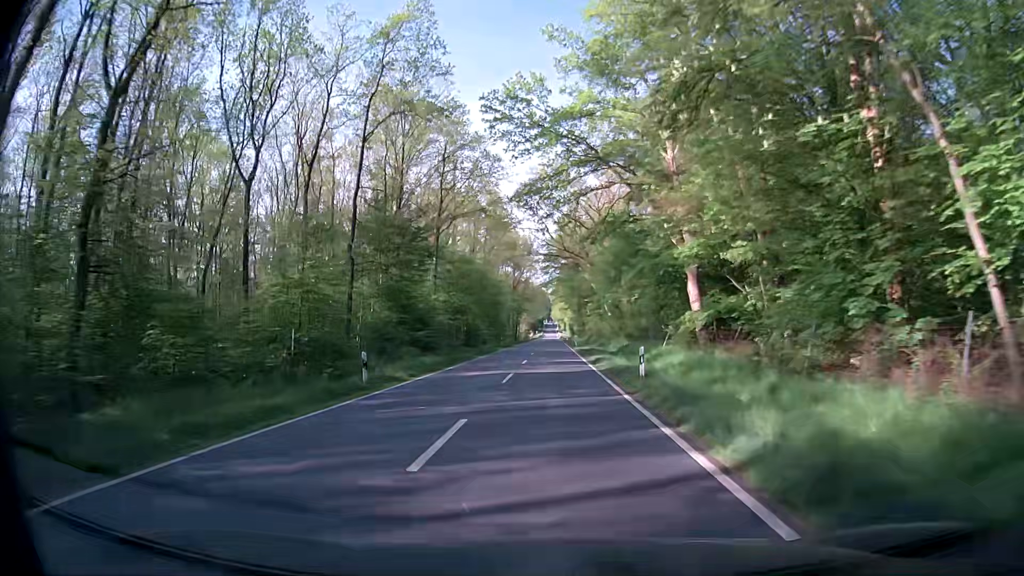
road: secondary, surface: asphalt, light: Day
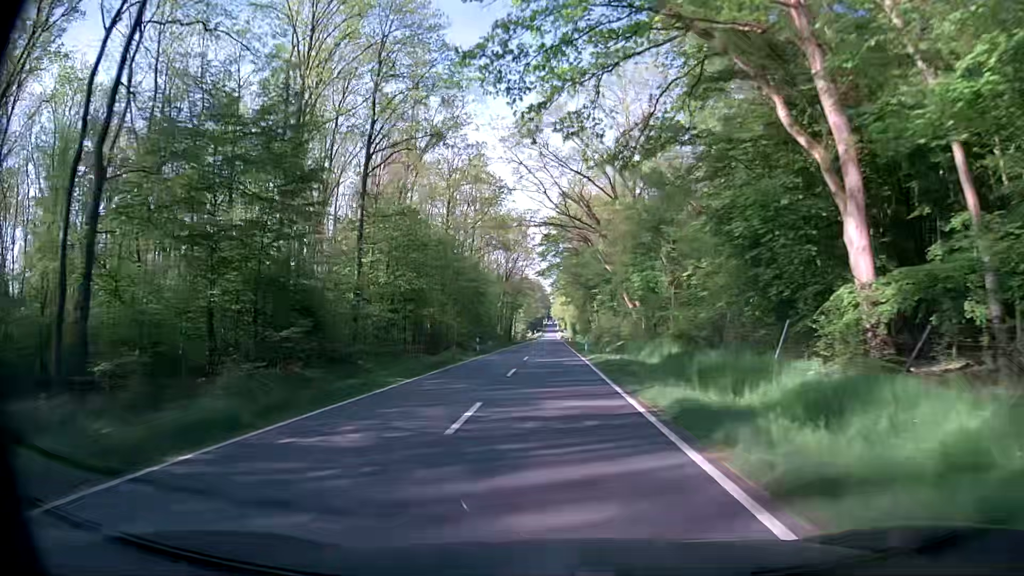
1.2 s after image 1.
(-0.4, +21.5) m; 0°
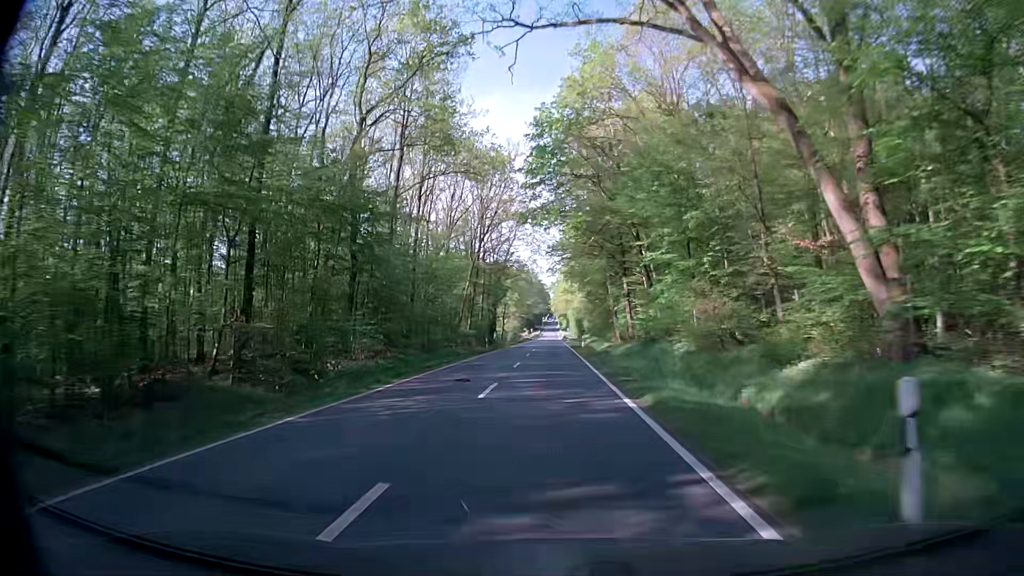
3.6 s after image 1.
(-0.6, +43.1) m; -2°
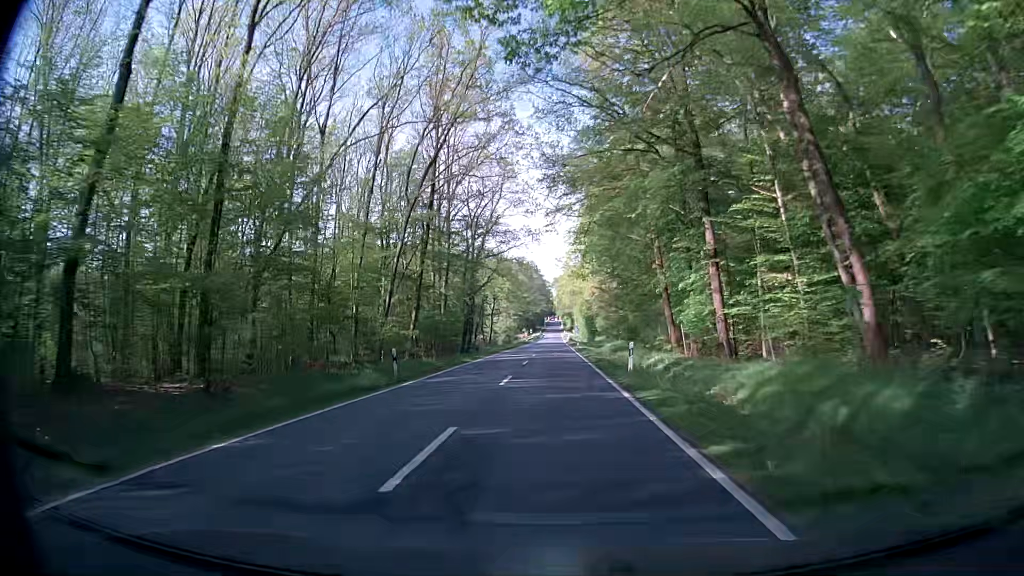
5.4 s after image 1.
(+0.5, +32.2) m; +1°
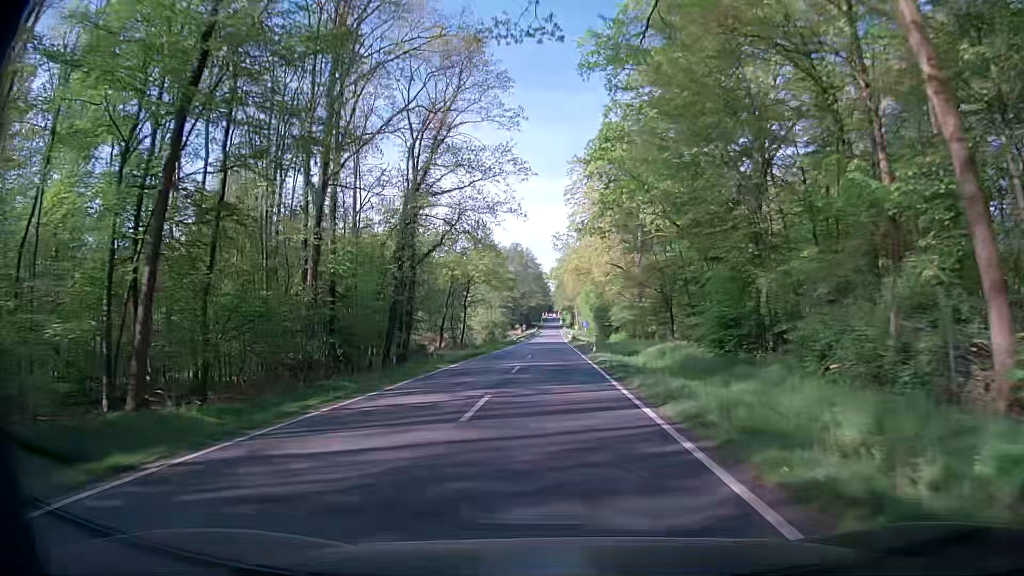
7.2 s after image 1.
(-0.1, +31.2) m; -1°
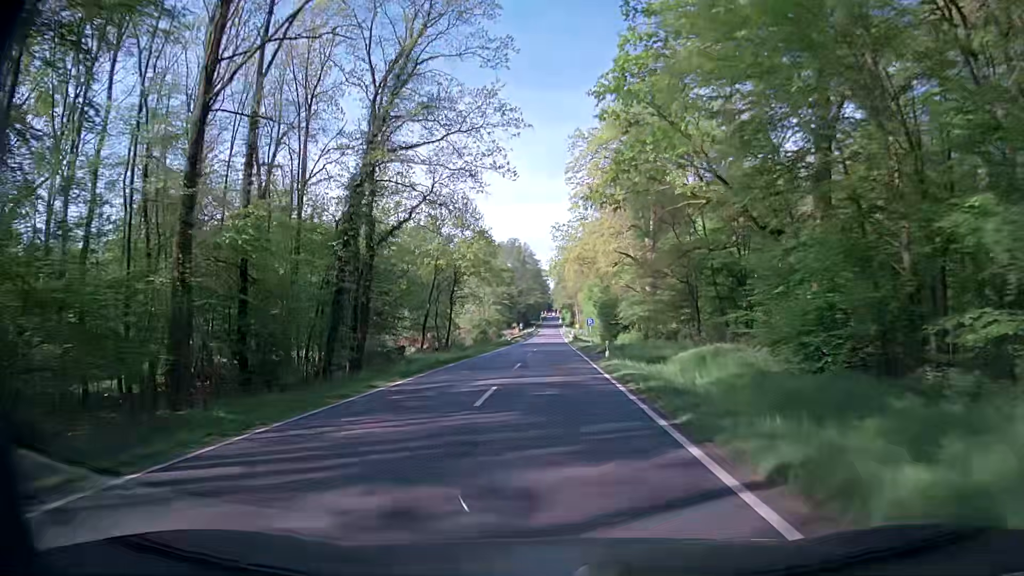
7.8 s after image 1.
(+0.2, +10.1) m; +1°
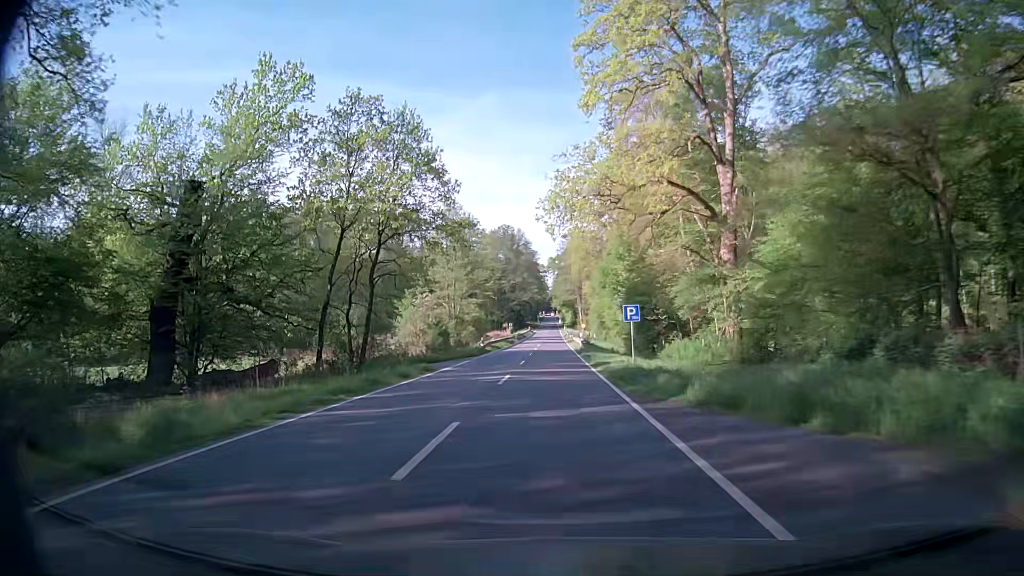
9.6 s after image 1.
(-0.1, +29.9) m; 0°
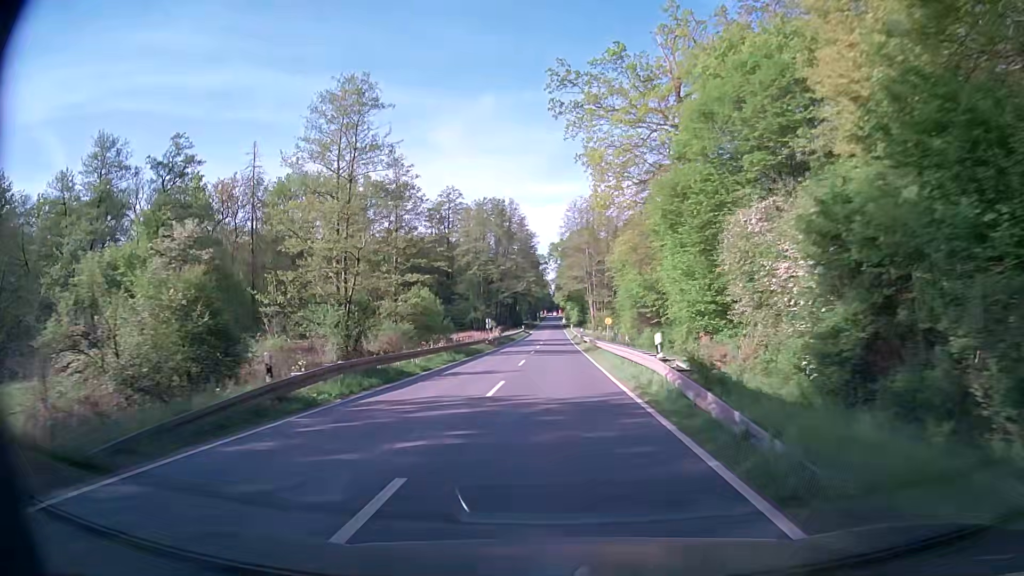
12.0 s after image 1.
(-0.5, +39.9) m; -1°
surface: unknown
(0, +10) (0, +20) (0, +30) (+1, +40) (+1, +50) (+1, +60) (+1, +70) (+1, +80) (+1, +90) (+1, +100) m
